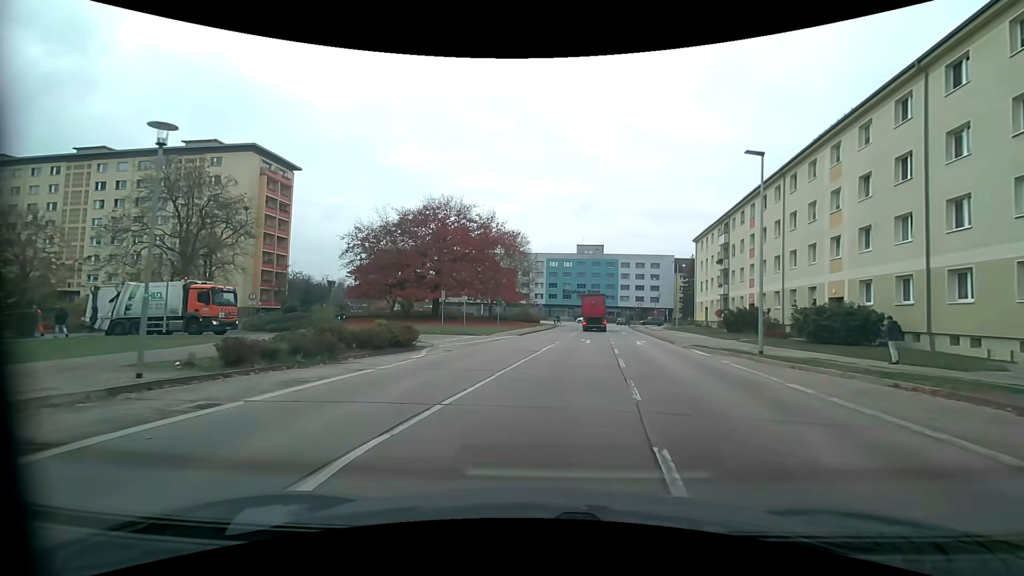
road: tertiary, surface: asphalt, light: Day
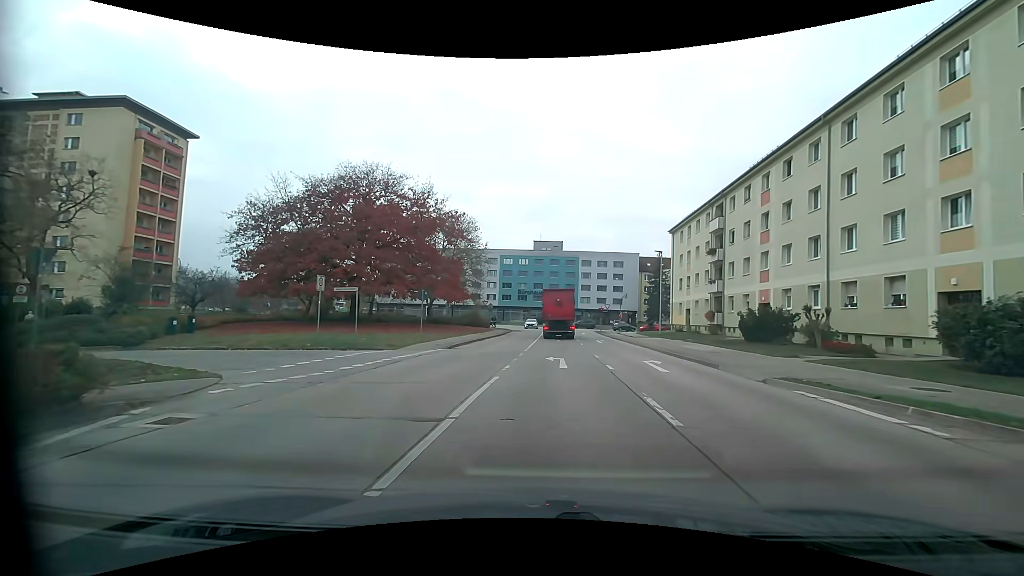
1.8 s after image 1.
(+0.7, +13.5) m; +6°
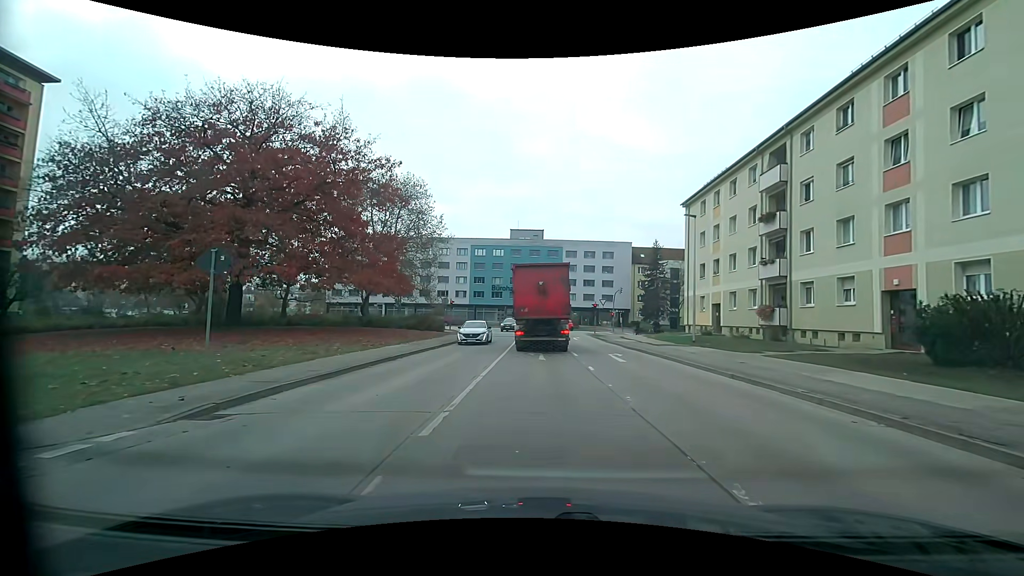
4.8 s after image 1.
(+0.4, +16.3) m; +2°
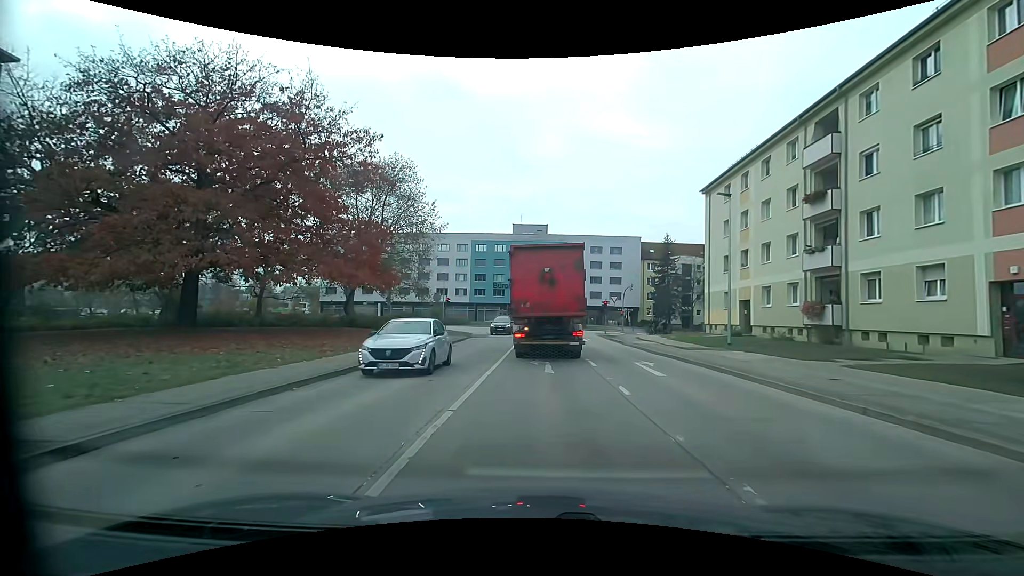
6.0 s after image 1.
(-0.1, +4.9) m; -1°
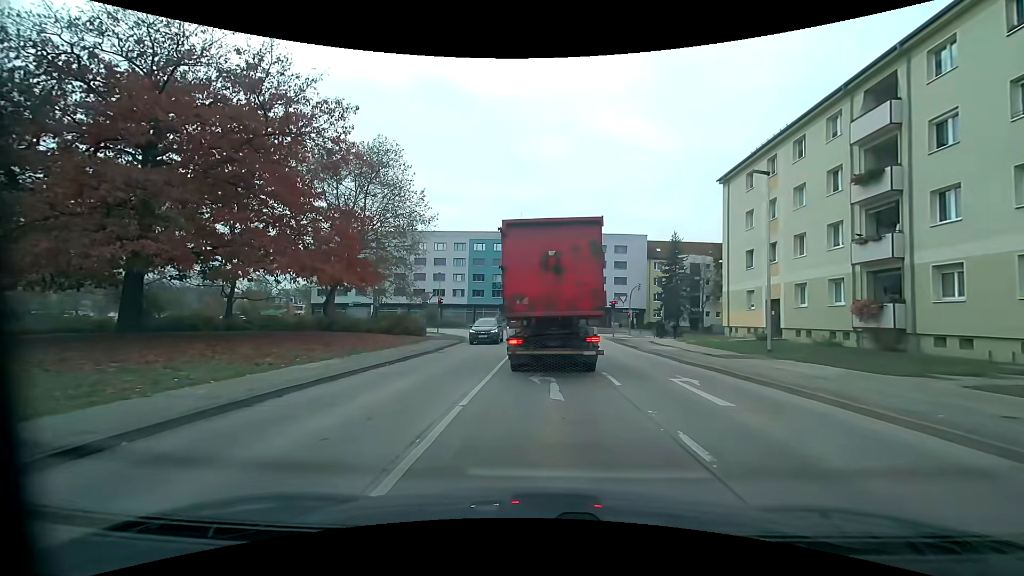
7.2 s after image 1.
(0.0, +4.2) m; -1°
(0, +10) (0, +20) (0, +30) (+1, +40) (0, +50) (-4, +59) (-11, +66) (-20, +69) (-30, +70) (-40, +69) m
